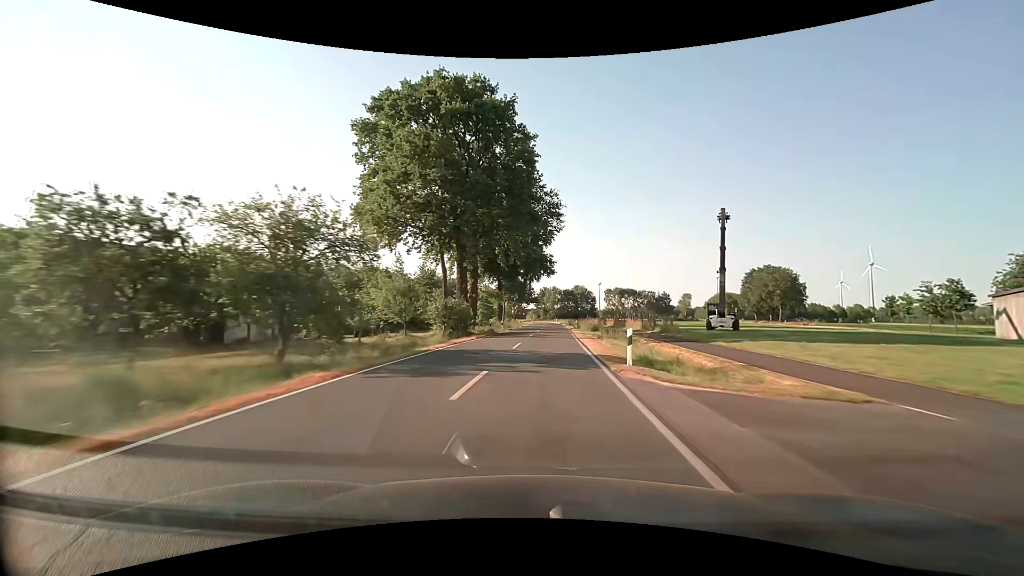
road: secondary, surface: asphalt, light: Day
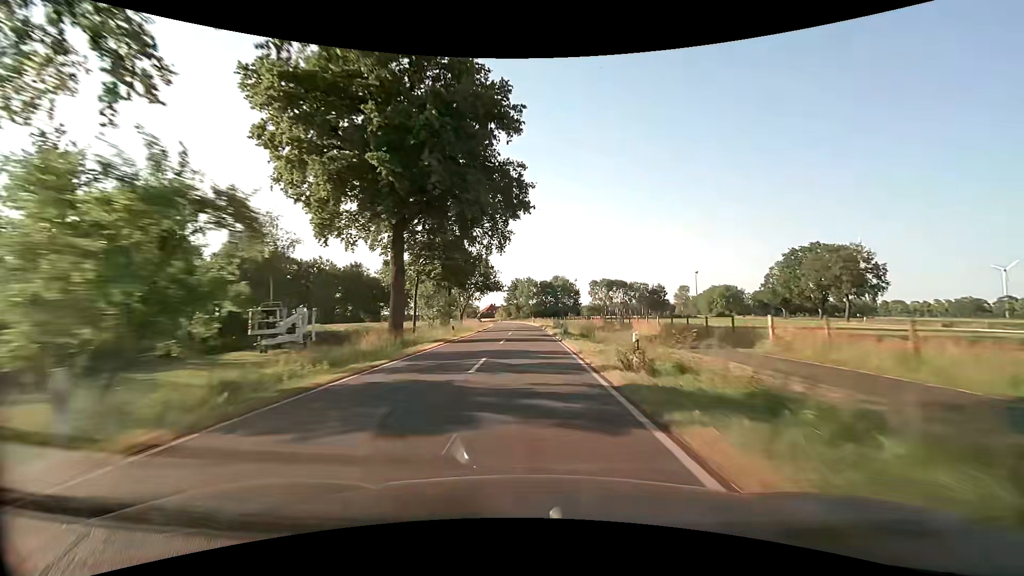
(+1.8, +44.3) m; +3°
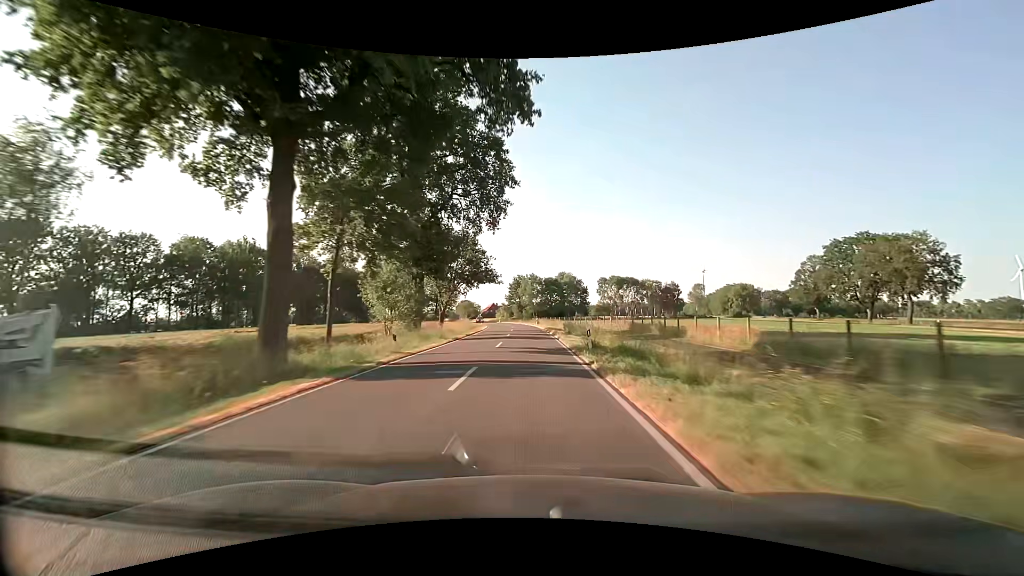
(-0.1, +14.9) m; -1°
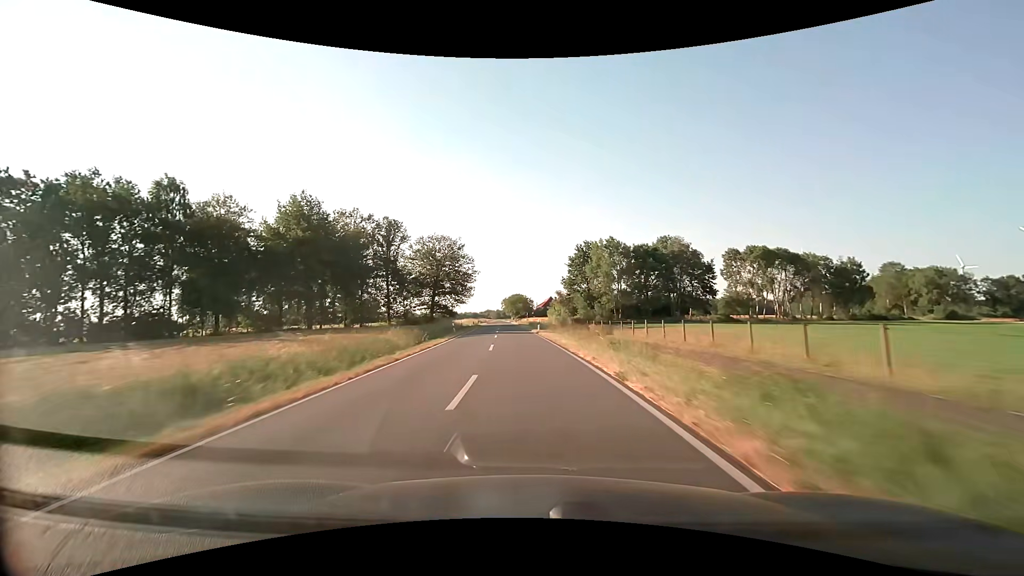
(-2.8, +74.3) m; -7°
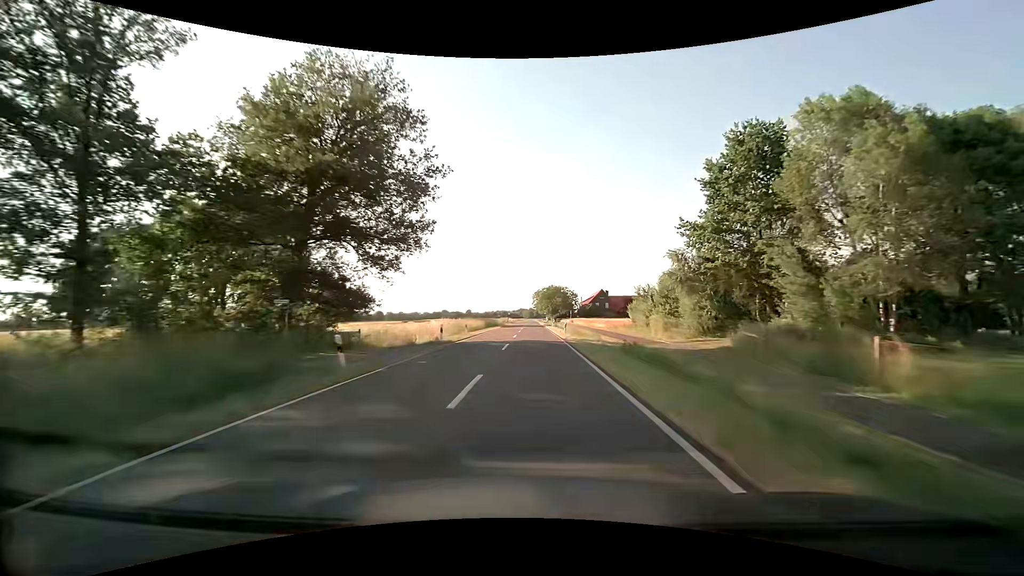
(-3.6, +60.3) m; -5°
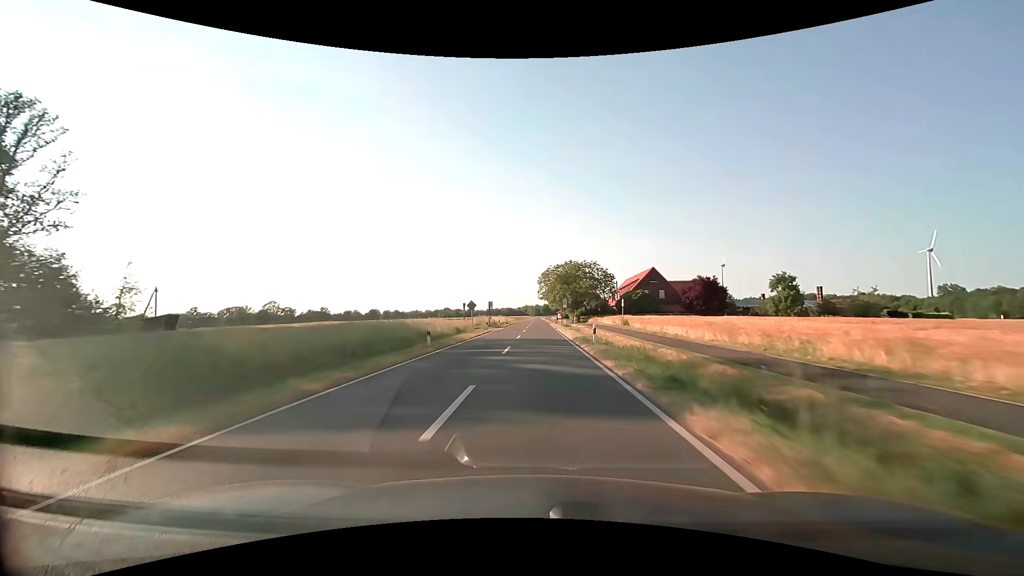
(-0.1, +62.1) m; -1°
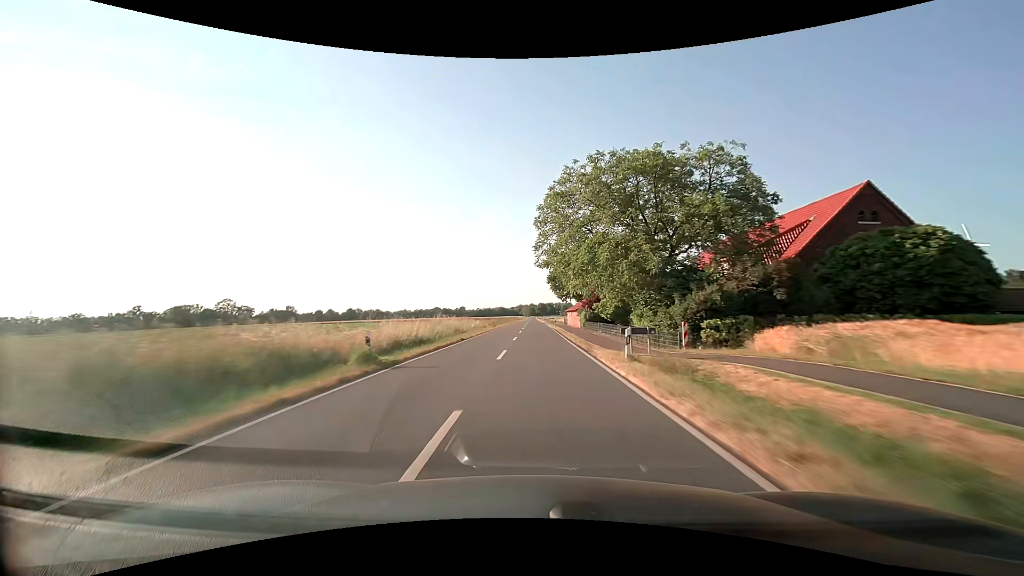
(+0.2, +62.7) m; 0°
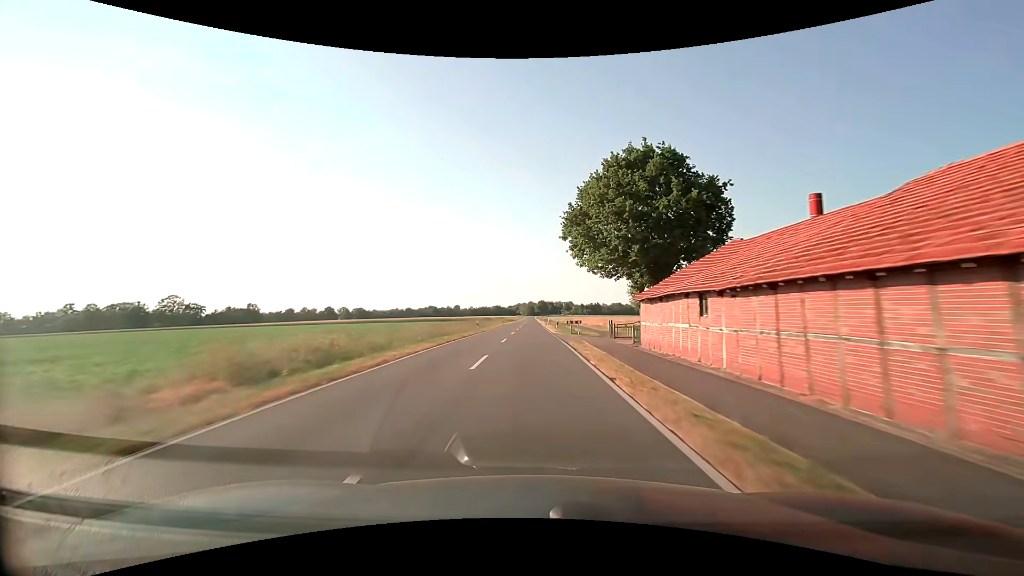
(+0.3, +62.9) m; 0°
(0, +10) (0, +20) (0, +30) (0, +40) (0, +50) (0, +60) (0, +70) (-1, +80) (-1, +90) (-1, +100) m
